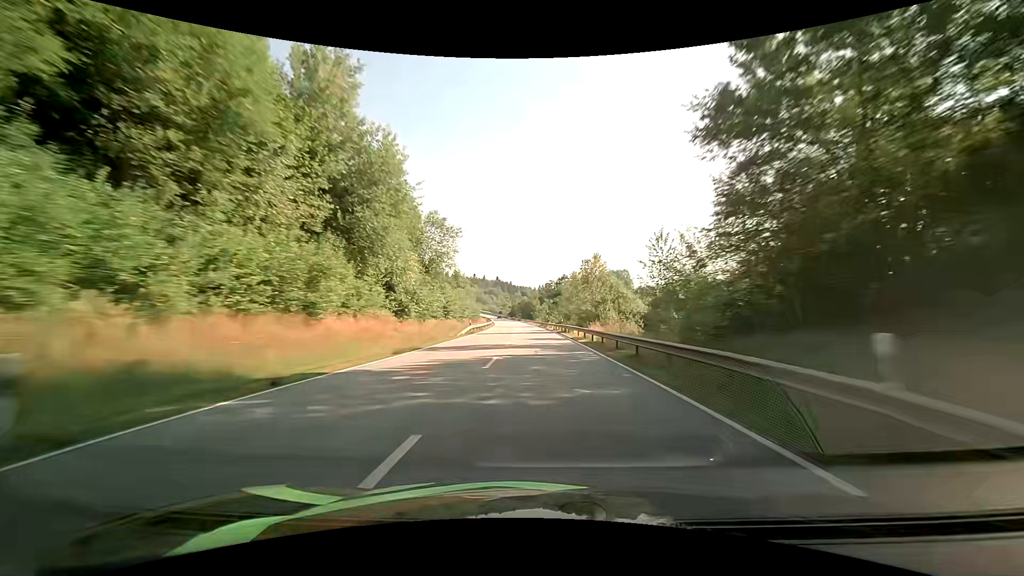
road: primary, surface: asphalt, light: Day
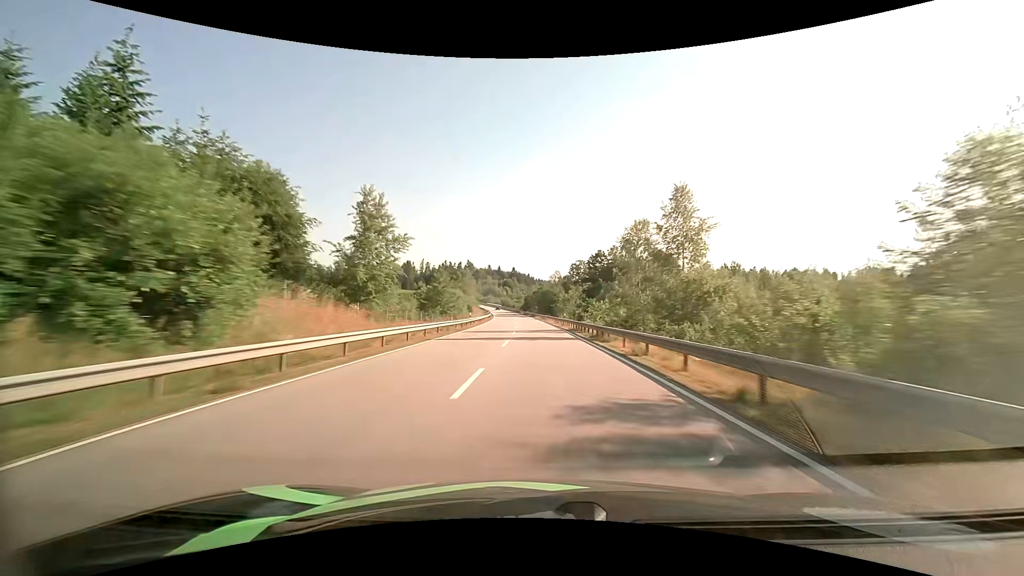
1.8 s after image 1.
(-0.8, +53.1) m; -2°
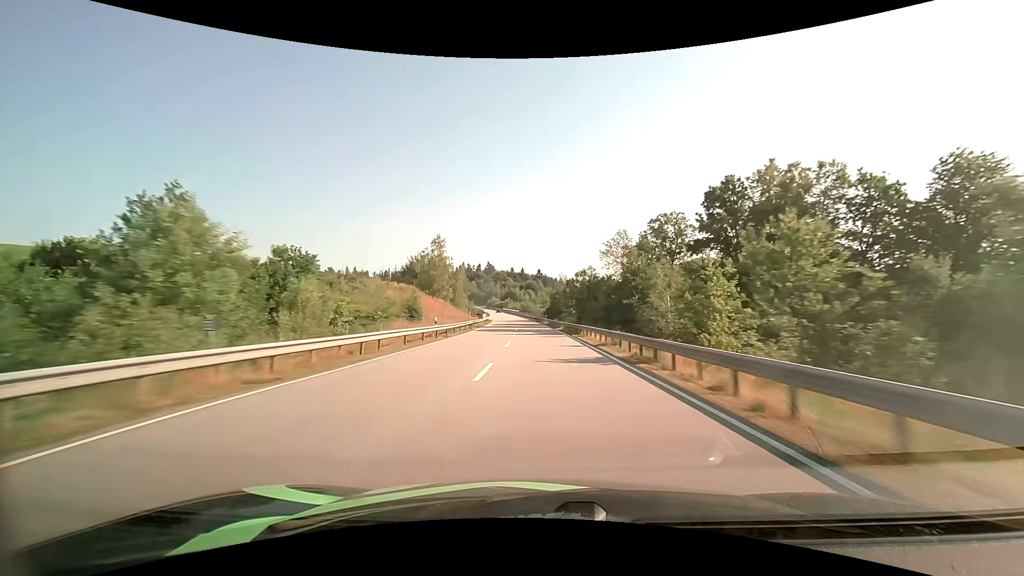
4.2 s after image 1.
(-1.4, +68.7) m; -3°
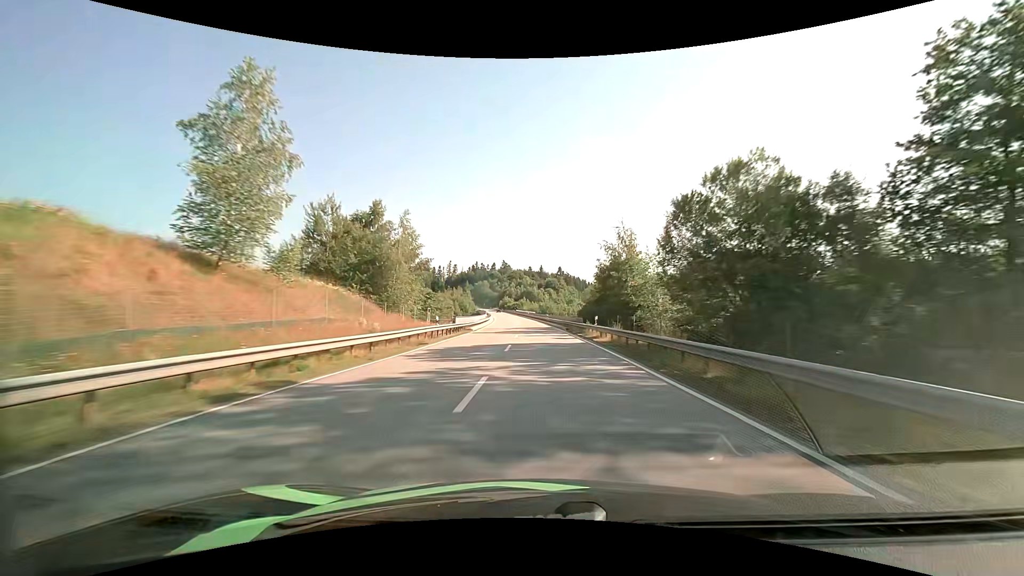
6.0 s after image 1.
(-1.0, +51.1) m; -2°
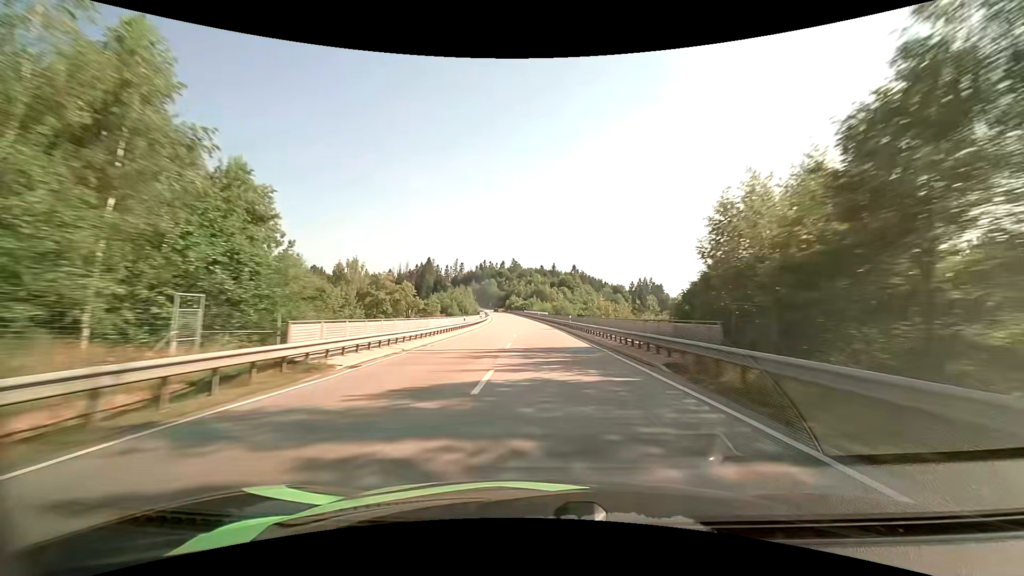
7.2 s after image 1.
(-0.5, +34.1) m; -2°
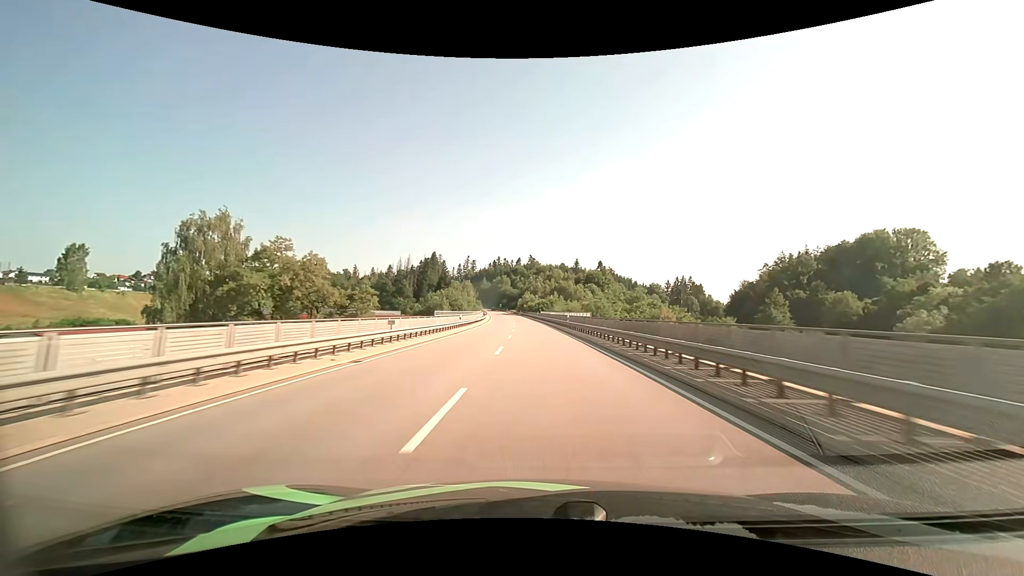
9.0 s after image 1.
(-0.9, +51.3) m; -2°
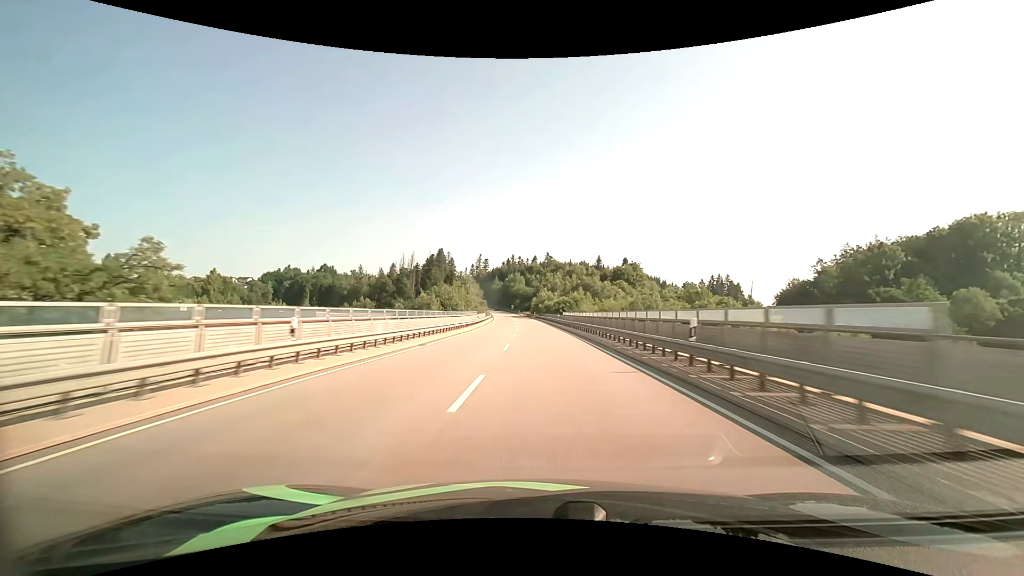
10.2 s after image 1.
(-0.6, +33.7) m; -2°
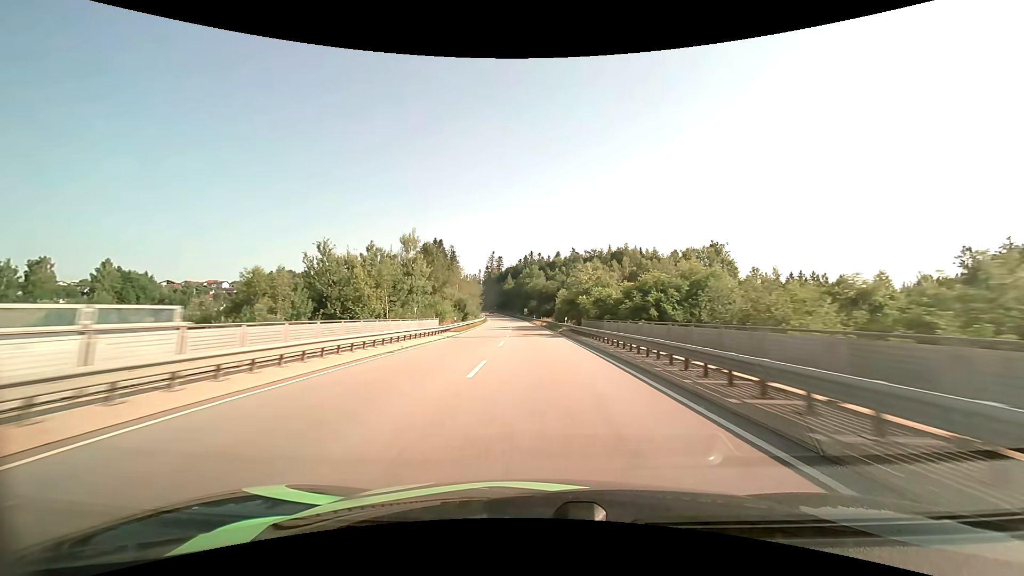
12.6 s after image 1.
(-1.4, +67.4) m; -2°
(0, +10) (0, +20) (0, +30) (-1, +40) (-1, +50) (-2, +60) (-2, +70) (-3, +80) (-4, +90) (-5, +100) m
